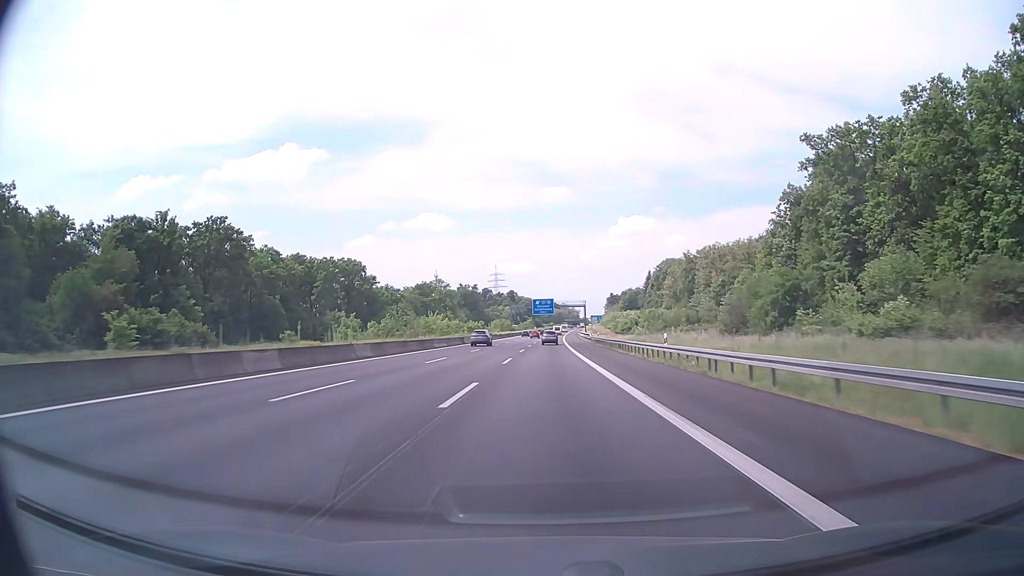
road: motorway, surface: asphalt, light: Day
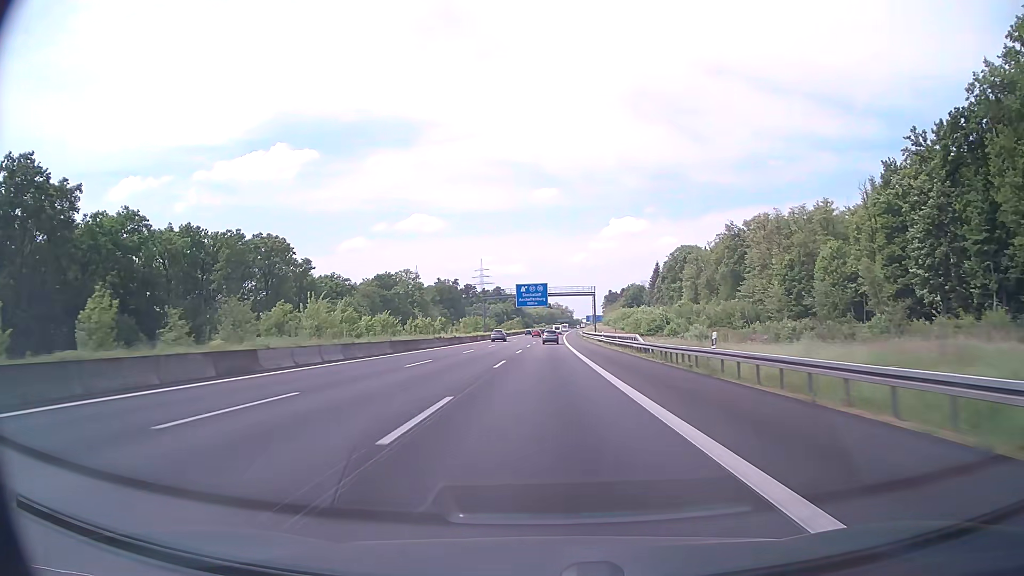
(+0.4, +57.9) m; +1°
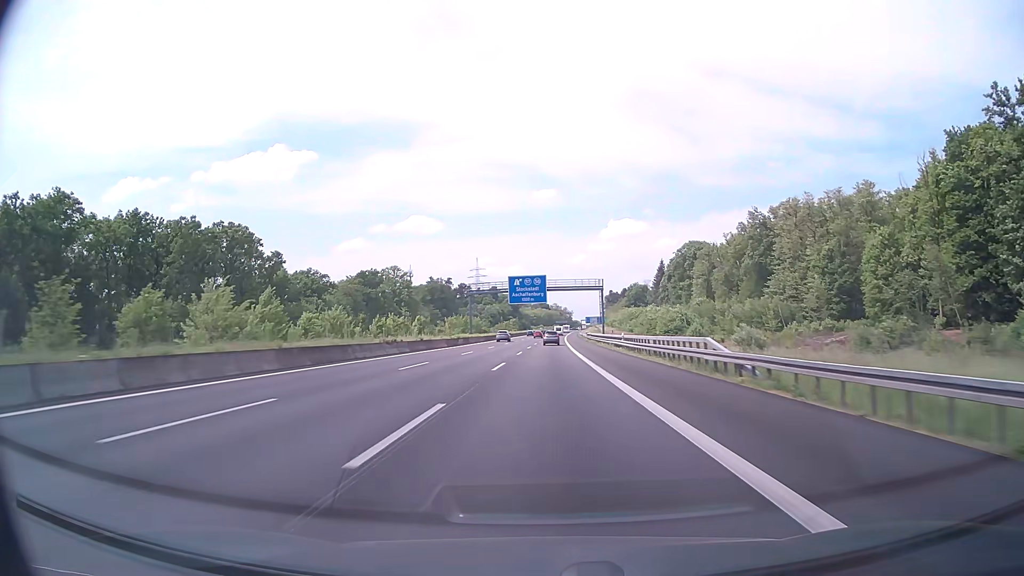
(0.0, +19.3) m; 0°
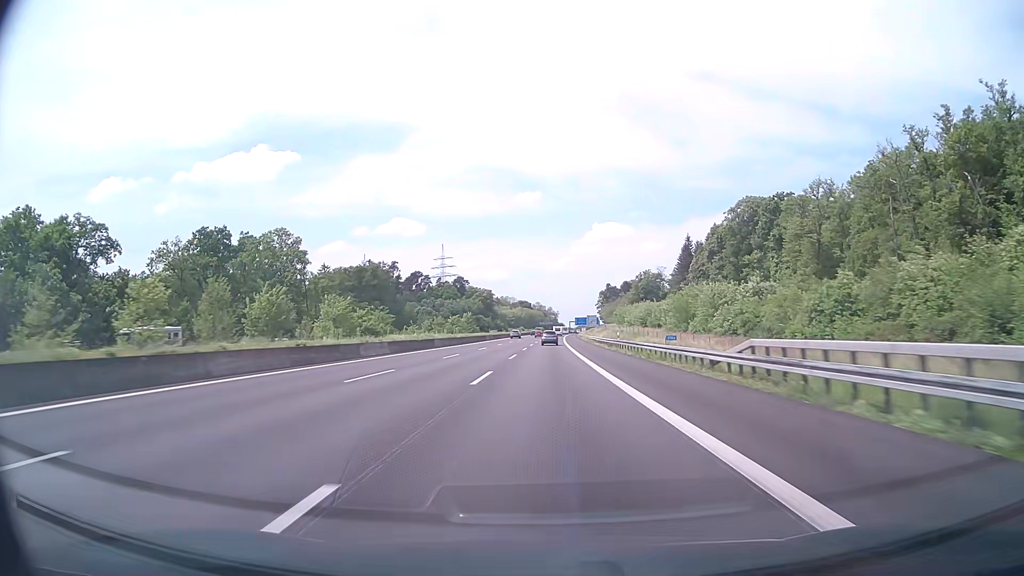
(+1.2, +96.6) m; +1°
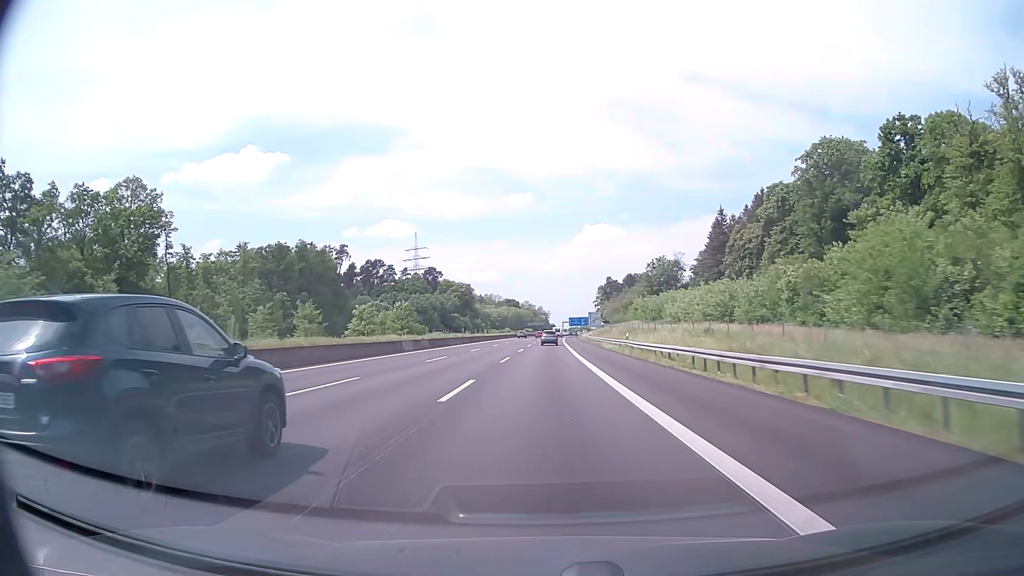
(+0.5, +57.9) m; +1°
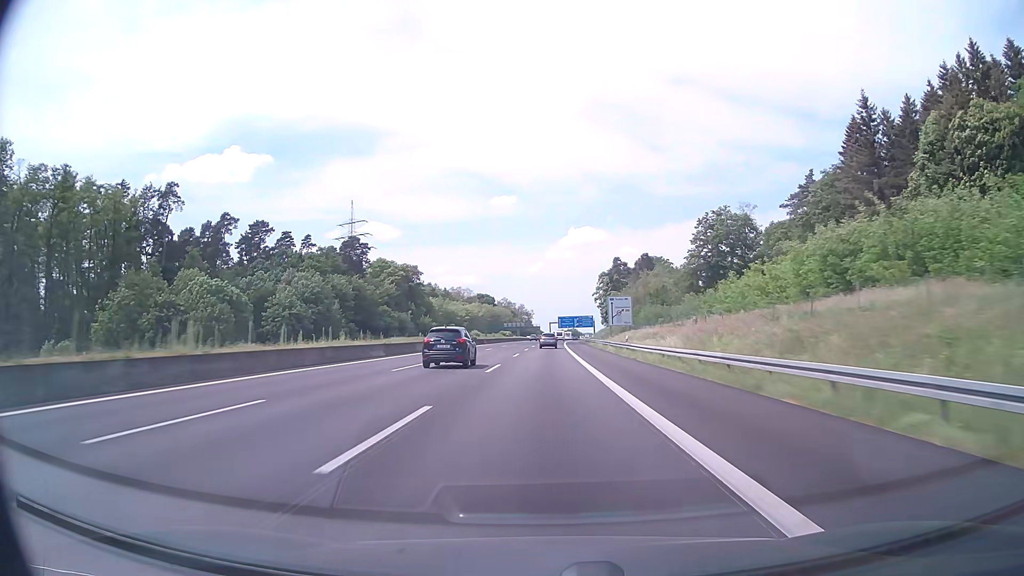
(+1.0, +96.6) m; +1°
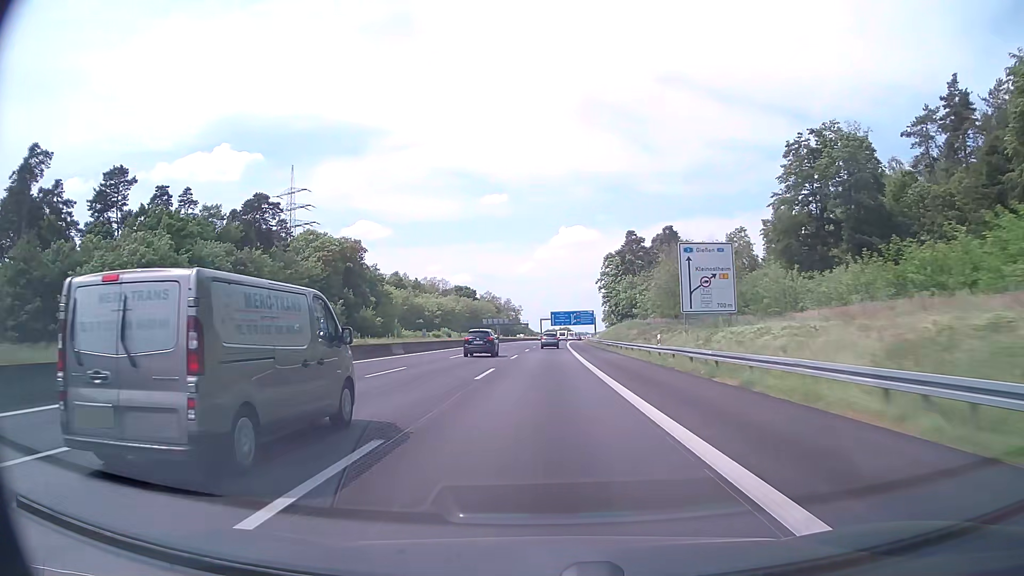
(+0.4, +58.0) m; +1°
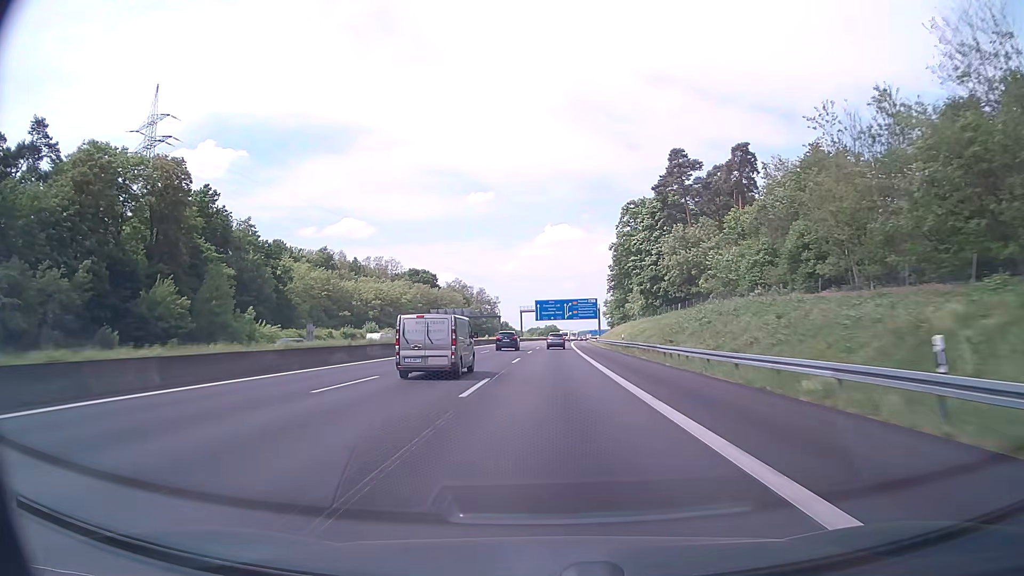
(+0.6, +77.4) m; +1°
(0, +10) (0, +20) (0, +30) (0, +40) (+1, +50) (+1, +60) (+1, +70) (+2, +80) (+2, +90) (+2, +100) m
